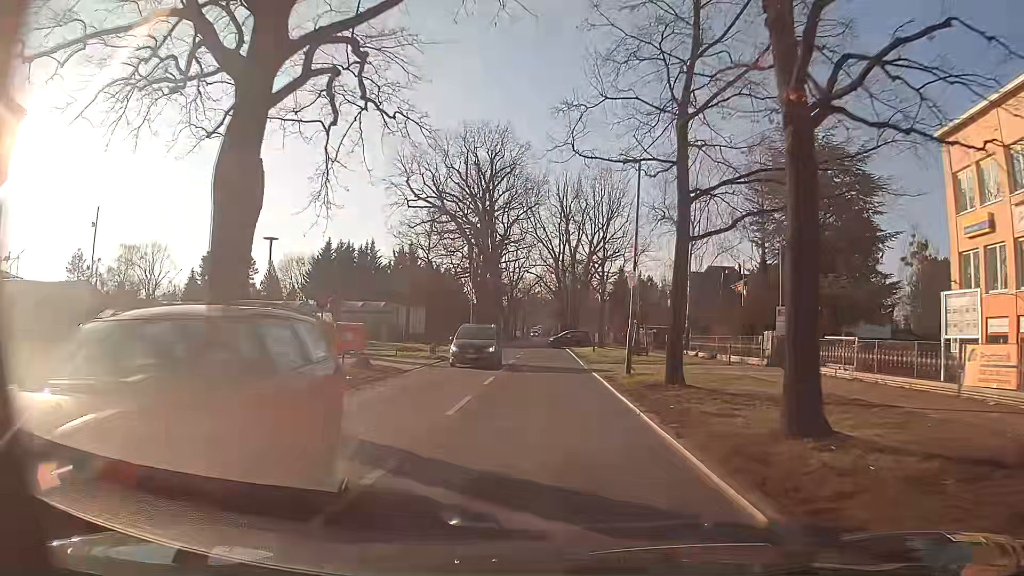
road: secondary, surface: asphalt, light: Day
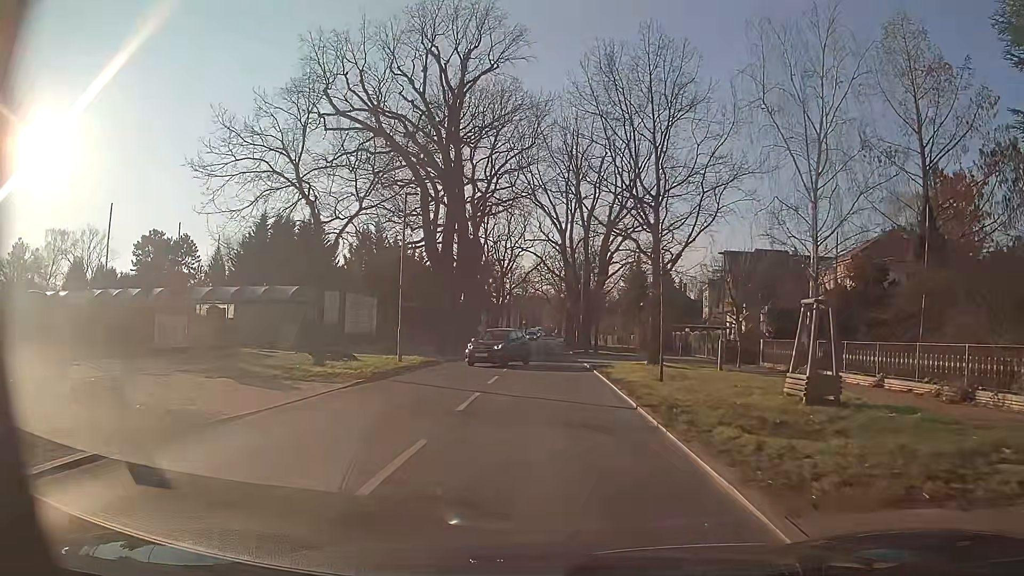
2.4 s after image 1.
(+0.5, +23.7) m; 0°
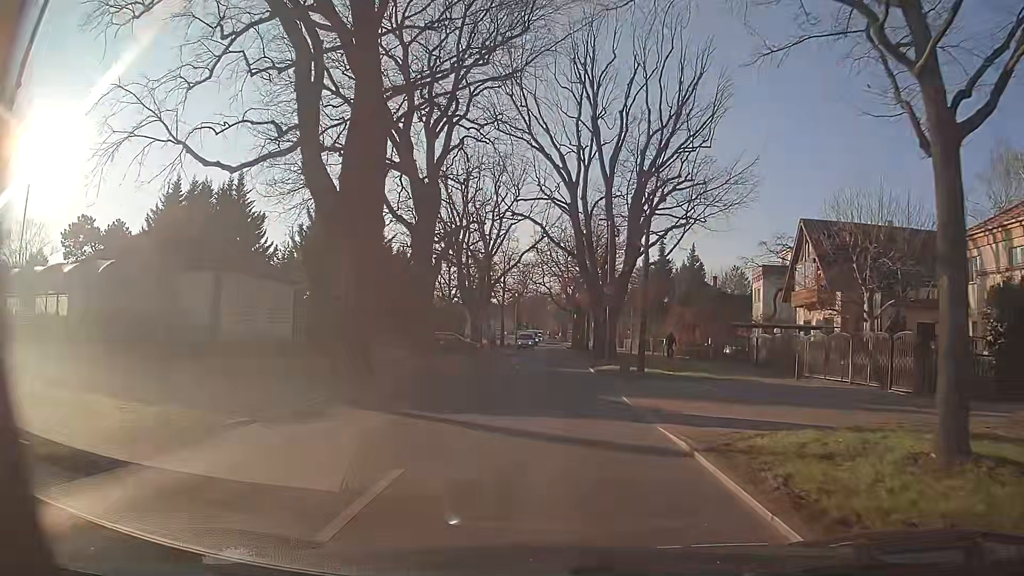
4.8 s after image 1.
(+0.2, +19.9) m; 0°
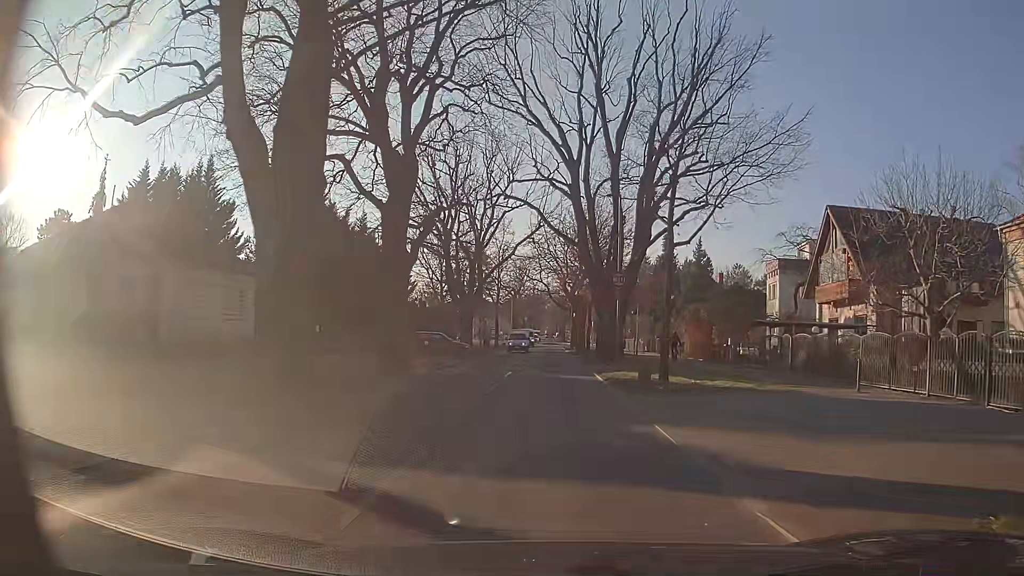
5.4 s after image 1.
(0.0, +5.0) m; 0°
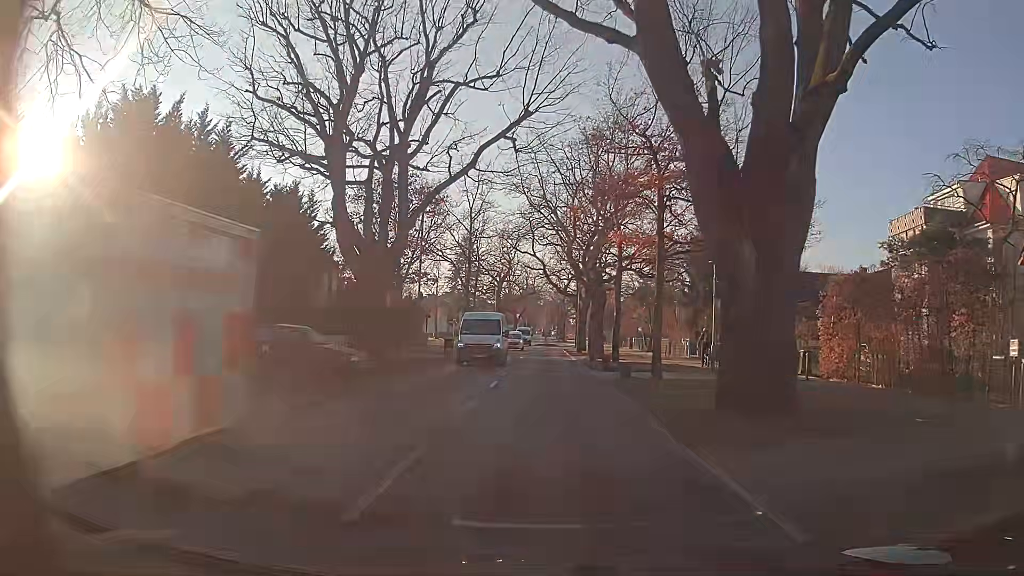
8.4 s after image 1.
(+0.3, +23.9) m; +2°
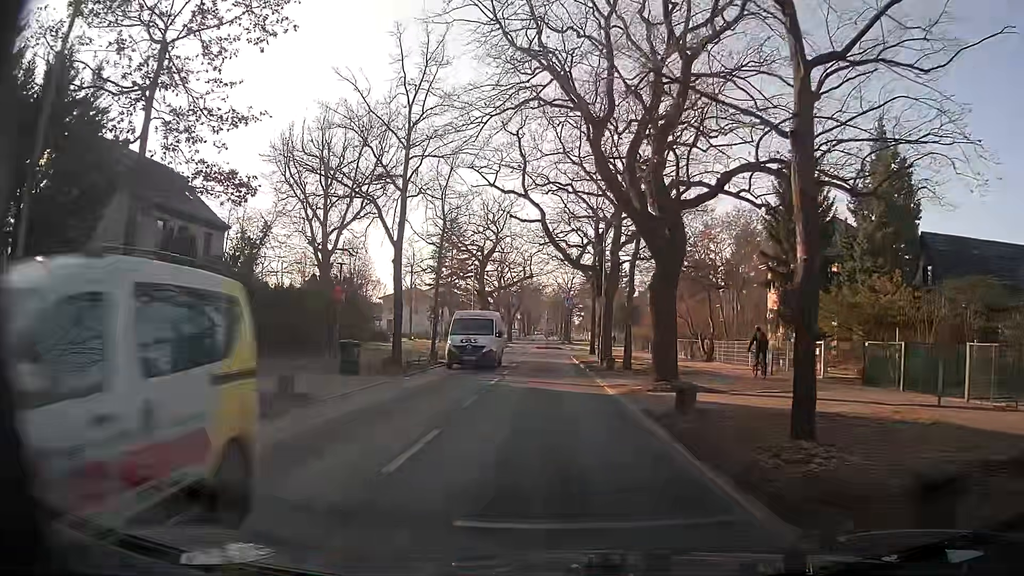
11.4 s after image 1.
(-0.2, +22.4) m; -1°
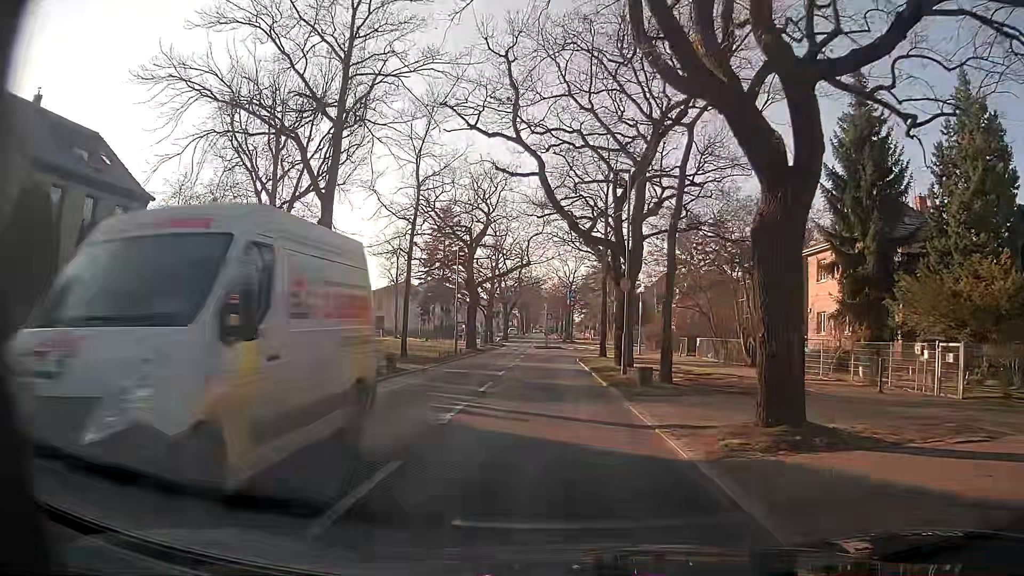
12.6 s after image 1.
(0.0, +8.6) m; 0°
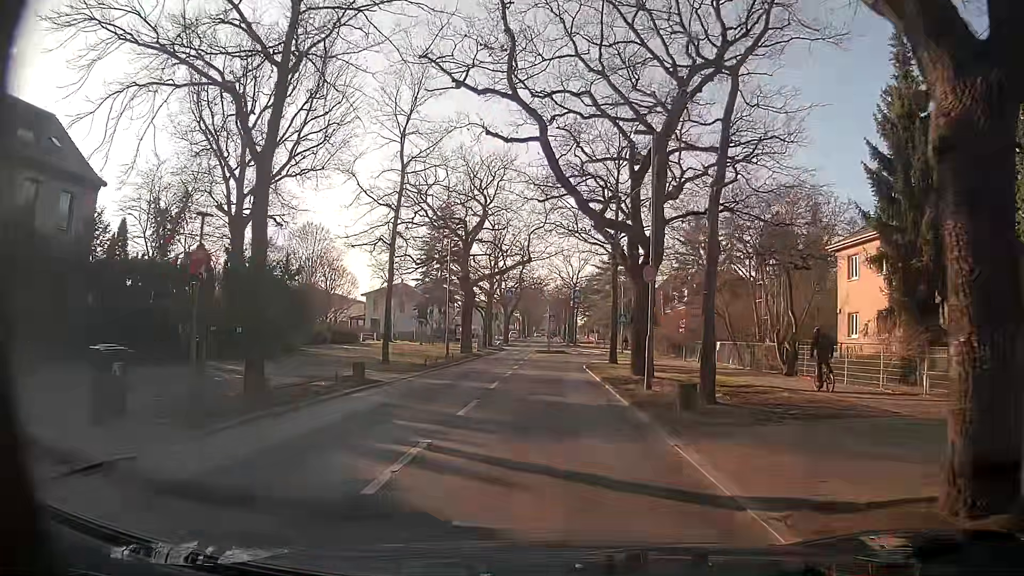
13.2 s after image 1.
(0.0, +4.4) m; -1°
(0, +10) (0, +20) (0, +30) (+1, +40) (+2, +50) (+3, +60) (+3, +70) (+1, +80) (+1, +90) (+1, +100) m
